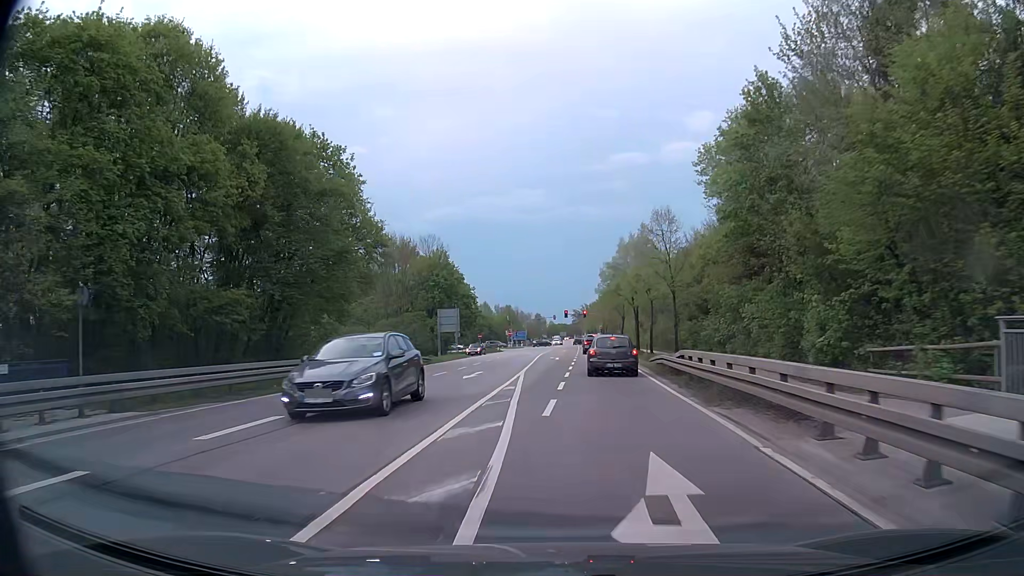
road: secondary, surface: asphalt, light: Day
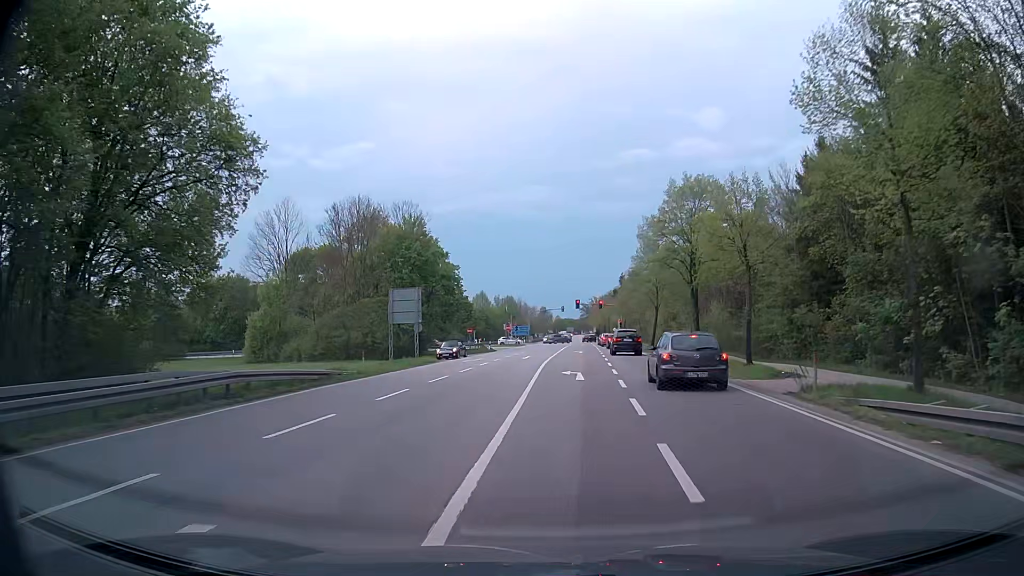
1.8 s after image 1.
(-0.3, +23.5) m; -1°
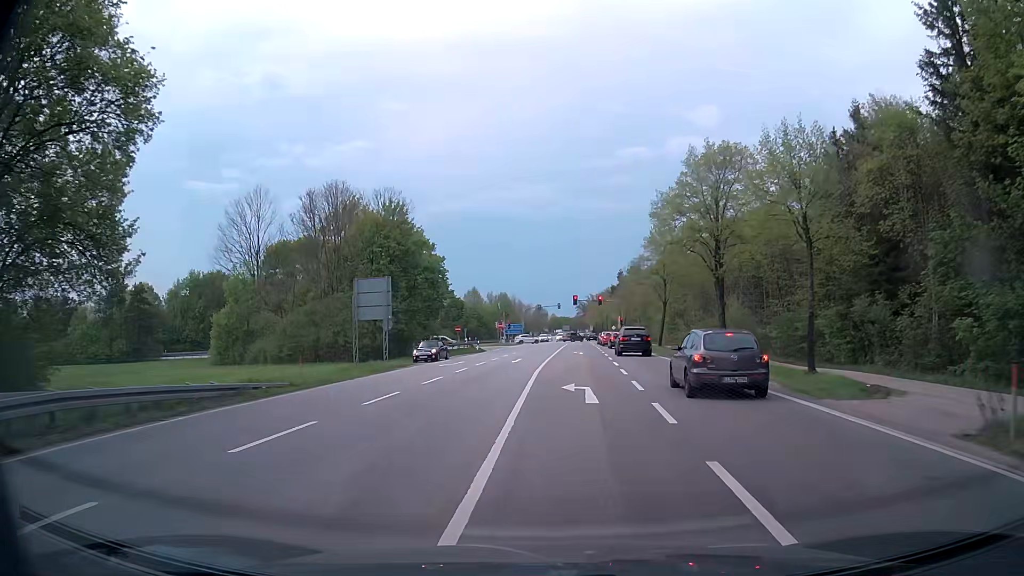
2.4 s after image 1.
(+0.1, +7.3) m; 0°
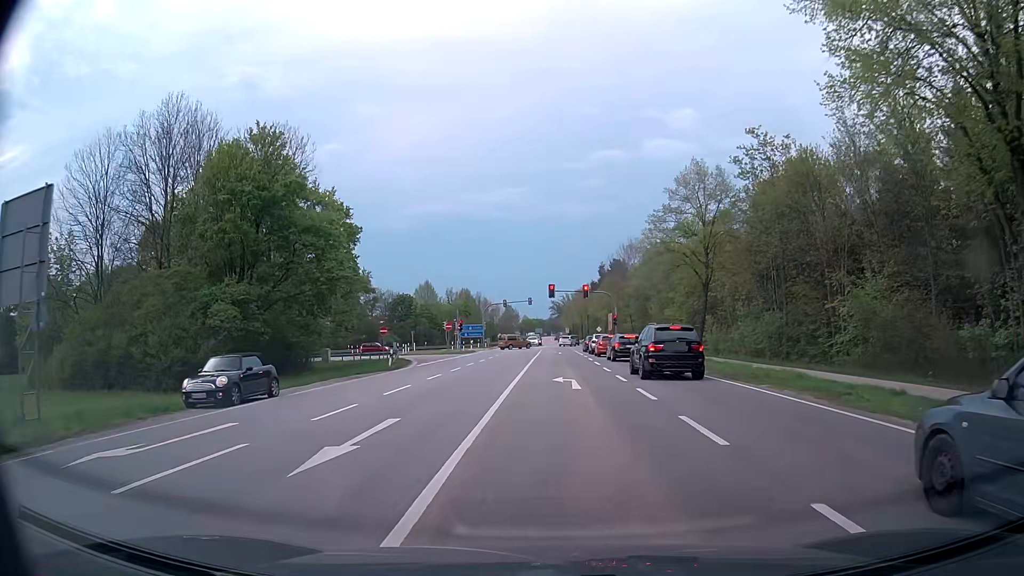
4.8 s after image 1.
(+0.8, +25.5) m; +2°
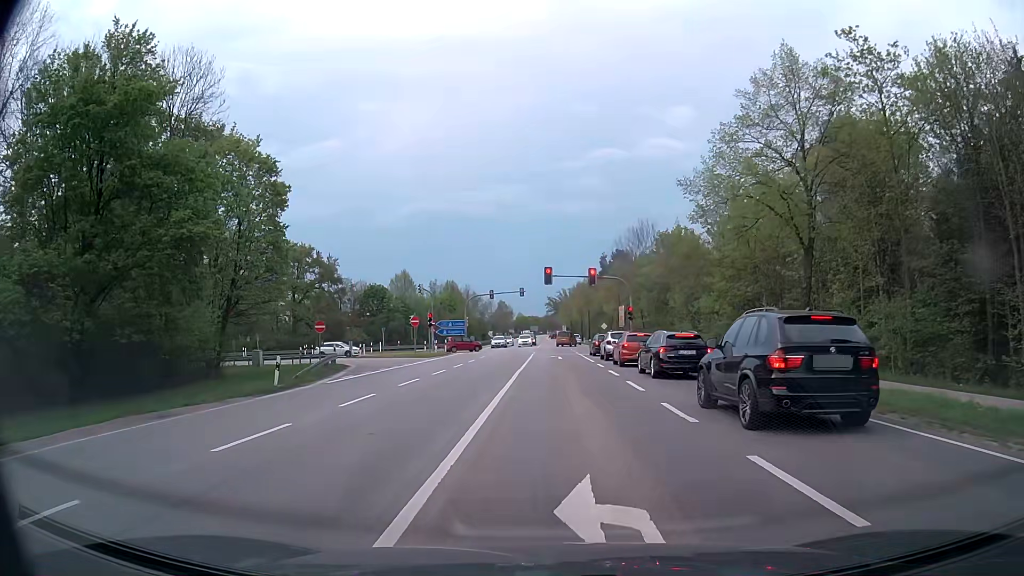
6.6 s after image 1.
(+0.1, +15.5) m; +1°
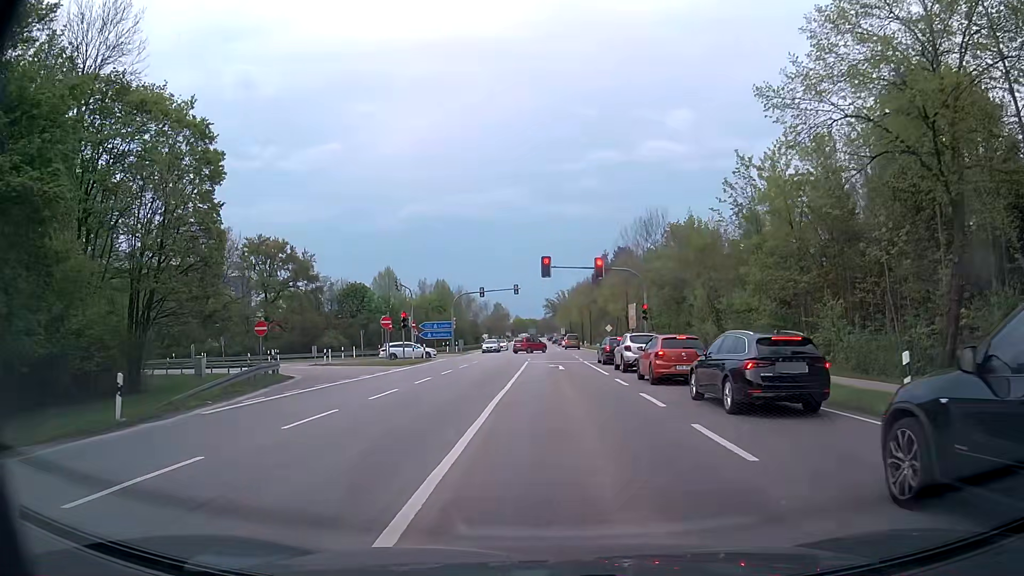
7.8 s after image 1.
(0.0, +9.0) m; 0°
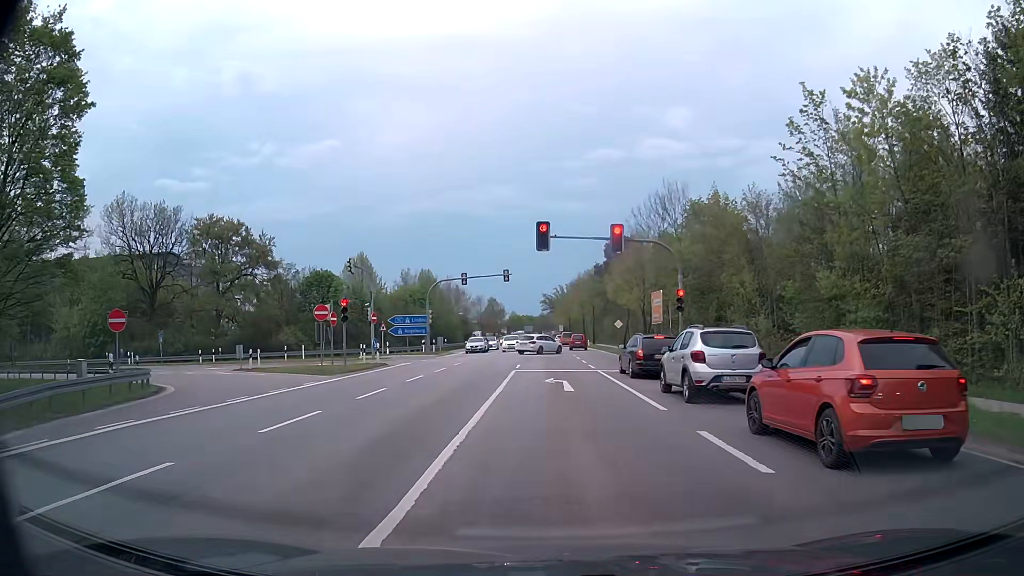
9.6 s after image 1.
(-0.1, +12.5) m; 0°
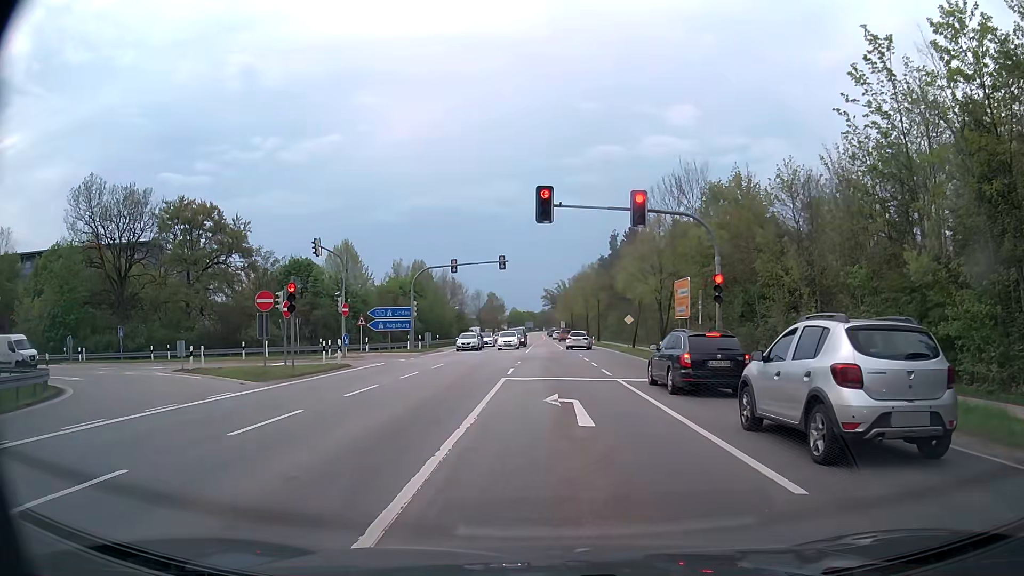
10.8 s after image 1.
(-0.1, +6.8) m; -2°
